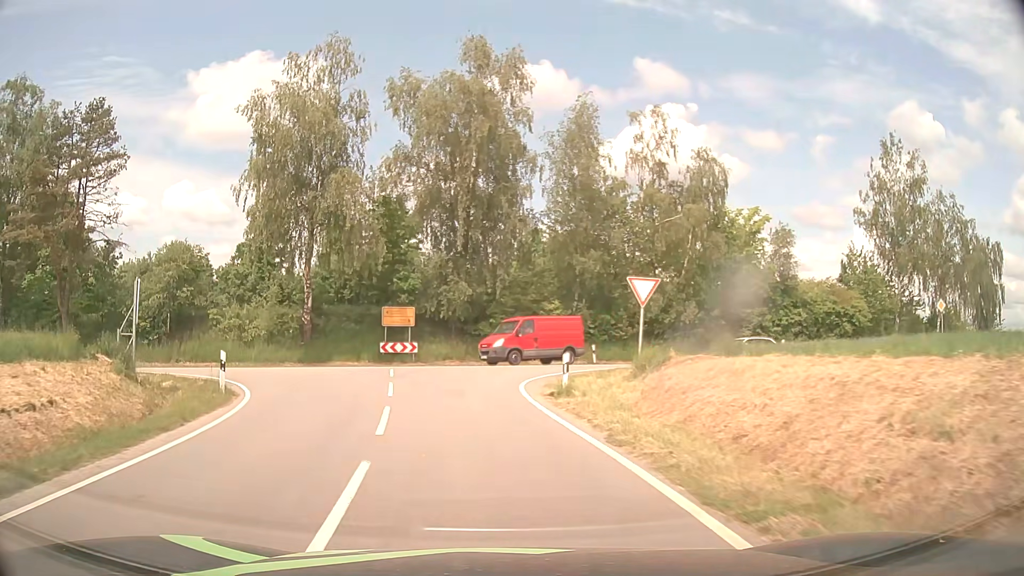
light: Day
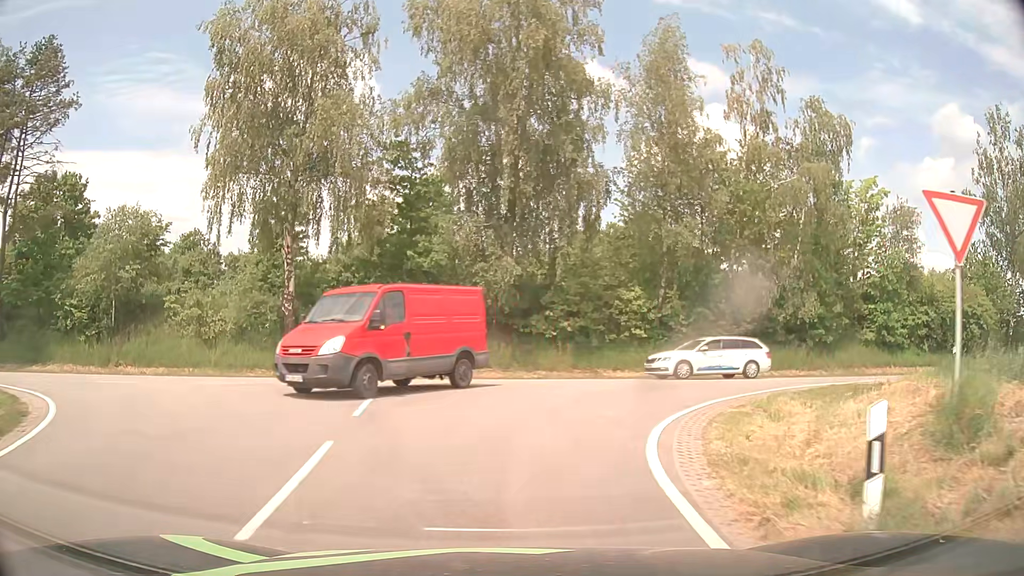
(-0.5, +10.8) m; -4°
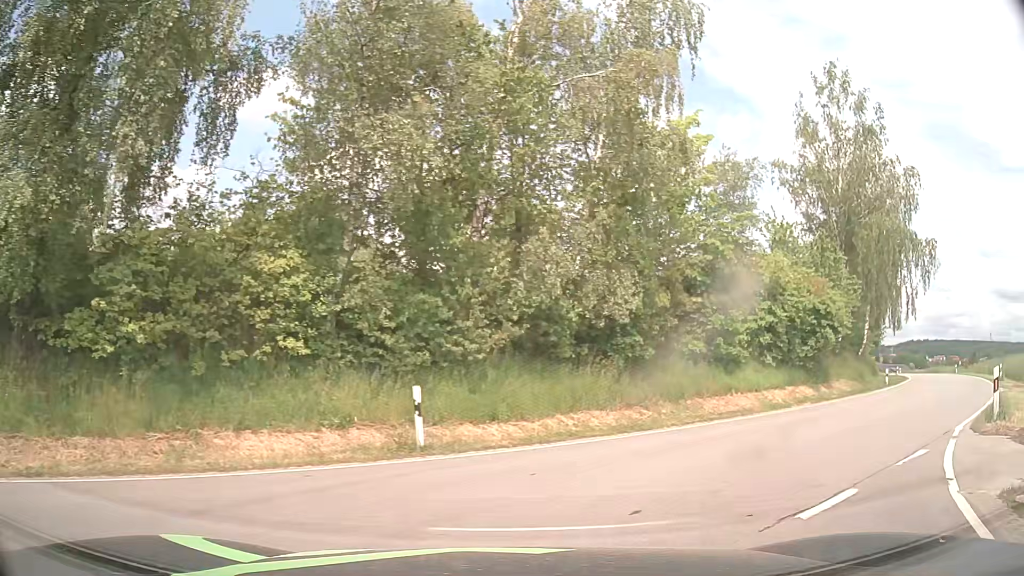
(+2.3, +14.7) m; +27°
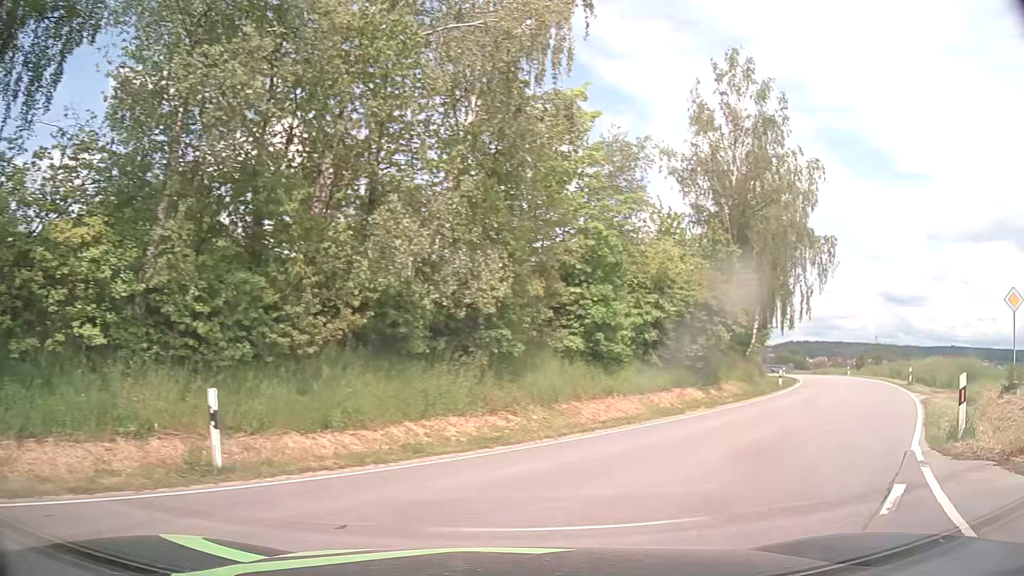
(+0.2, +2.8) m; +10°
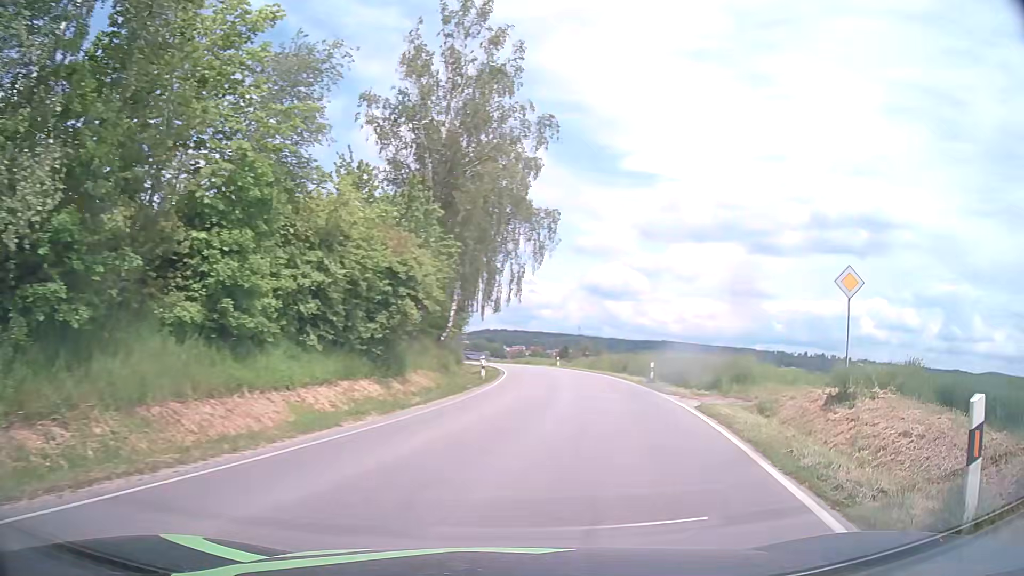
(+1.6, +6.6) m; +25°
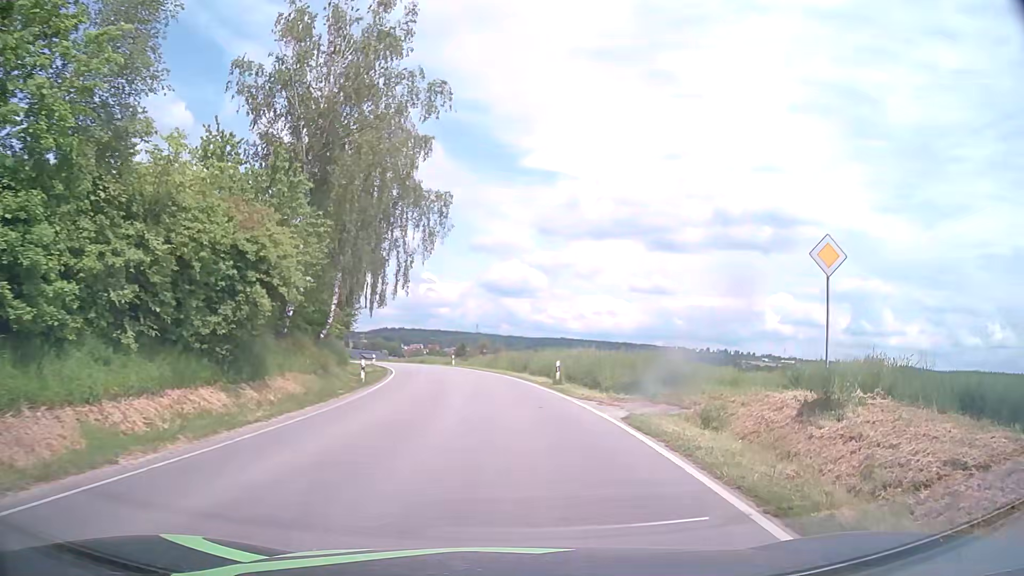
(+0.4, +4.3) m; +10°
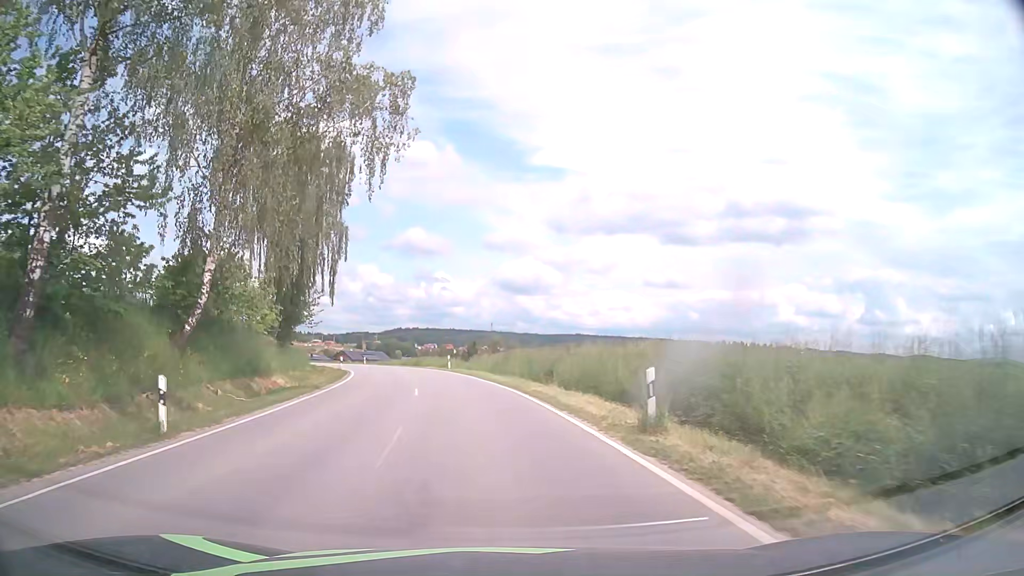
(+0.5, +17.3) m; 0°
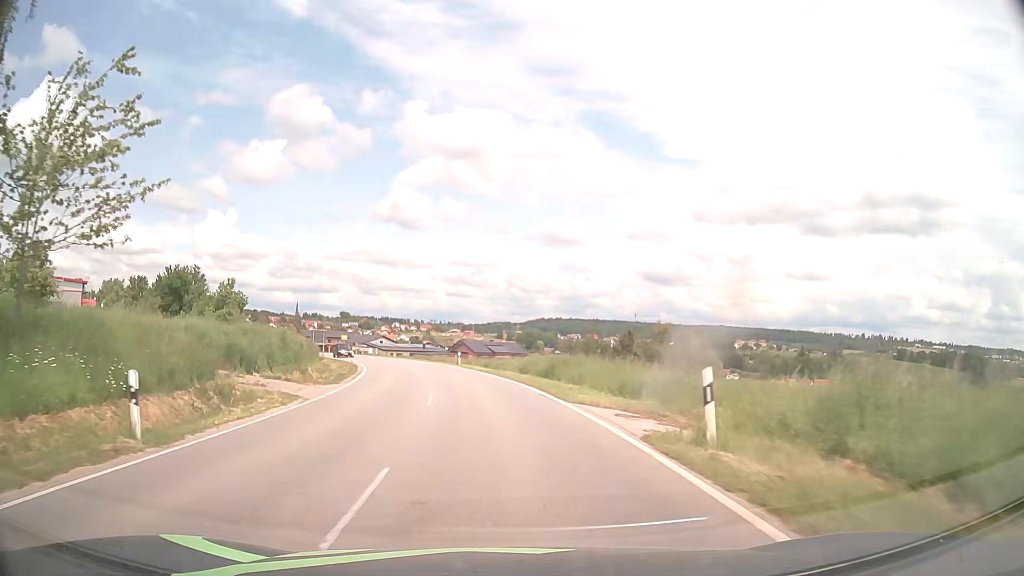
(-4.4, +40.0) m; -12°
(0, +10) (-1, +20) (-2, +30) (-3, +40) (-6, +50) (-8, +59) (-11, +69) (-15, +78) (-19, +87) (-23, +96) m
